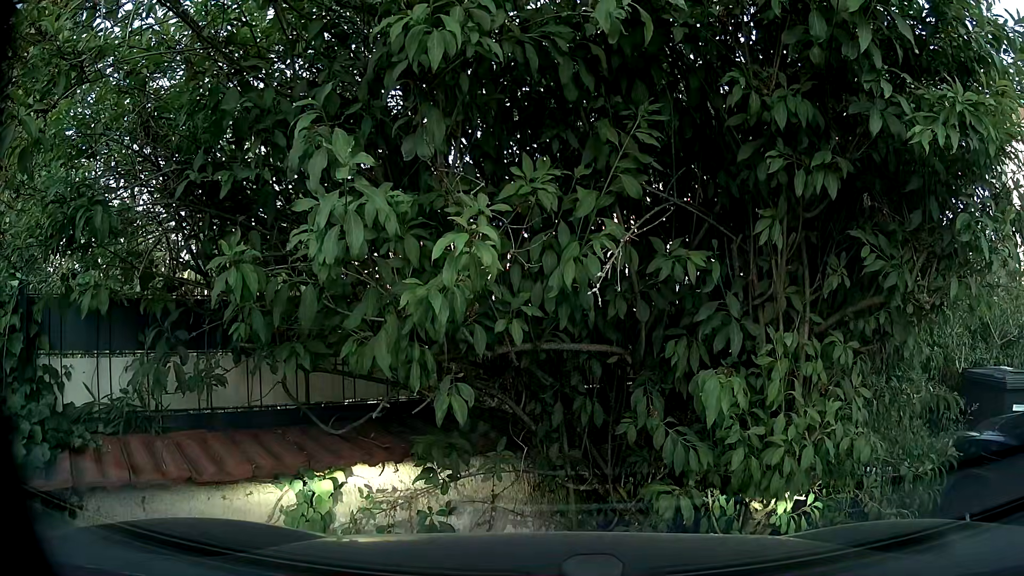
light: Day
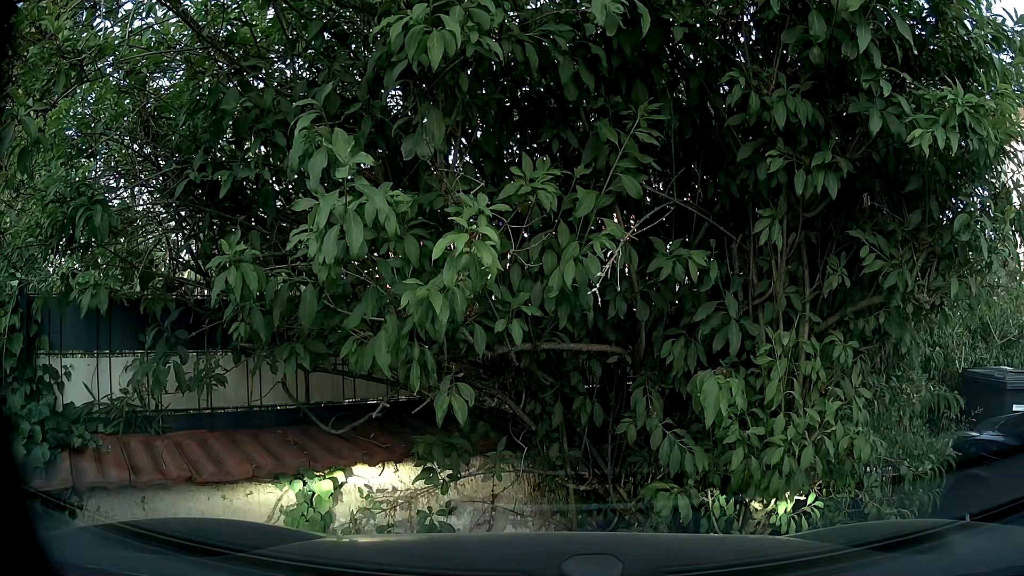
(0.0, 0.0) m; 0°
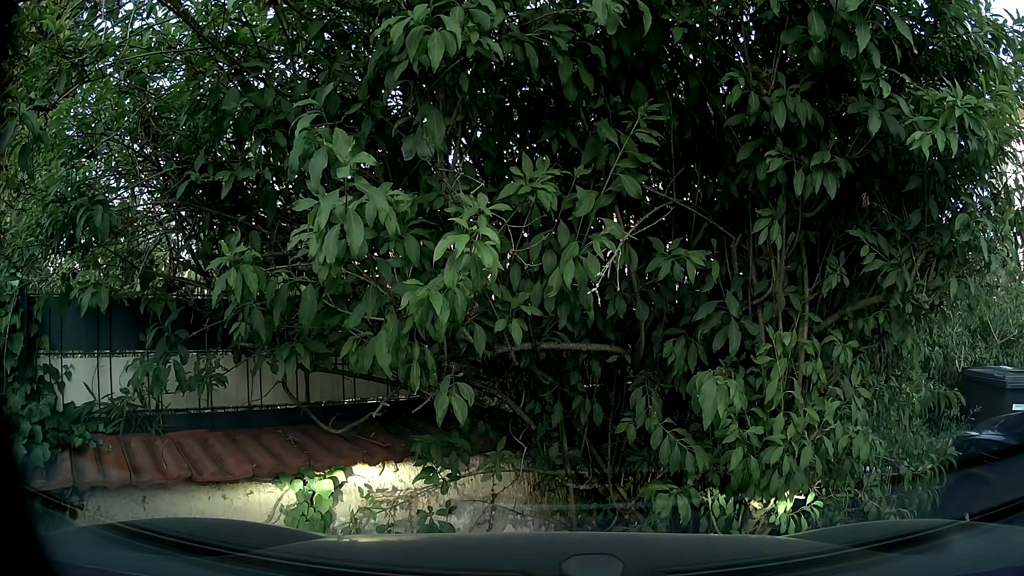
(0.0, 0.0) m; 0°
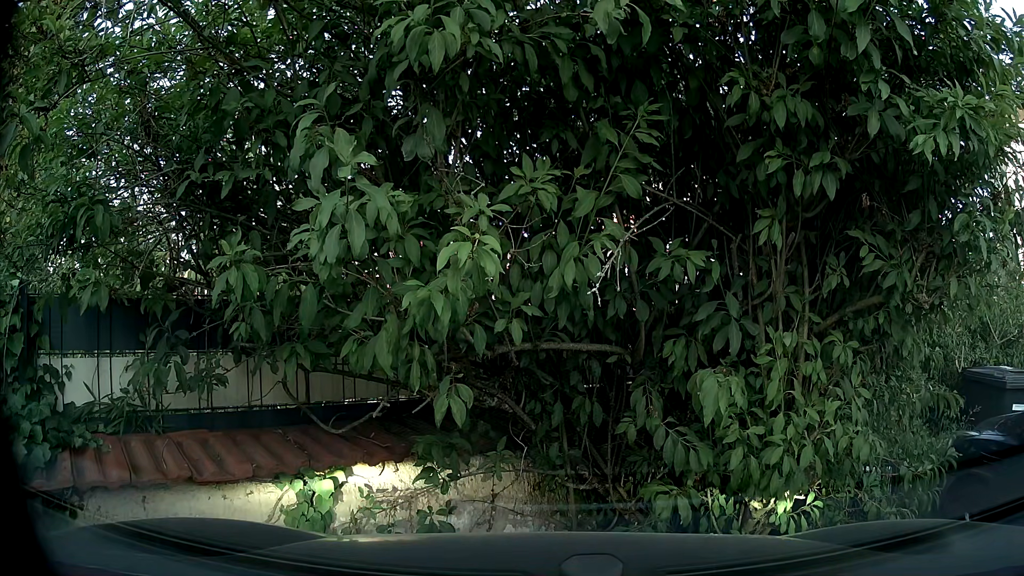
(0.0, 0.0) m; 0°
